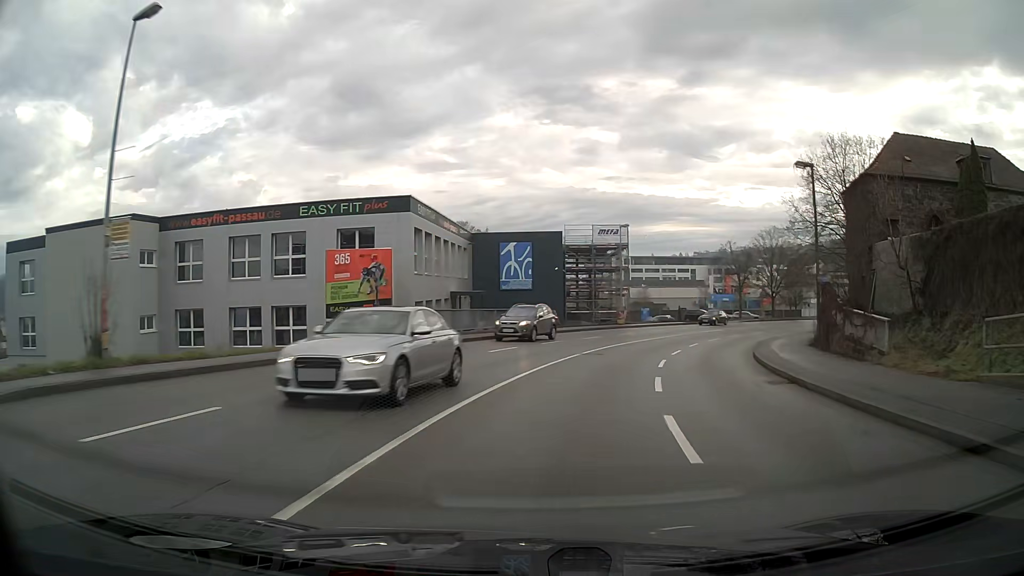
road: tertiary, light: Day
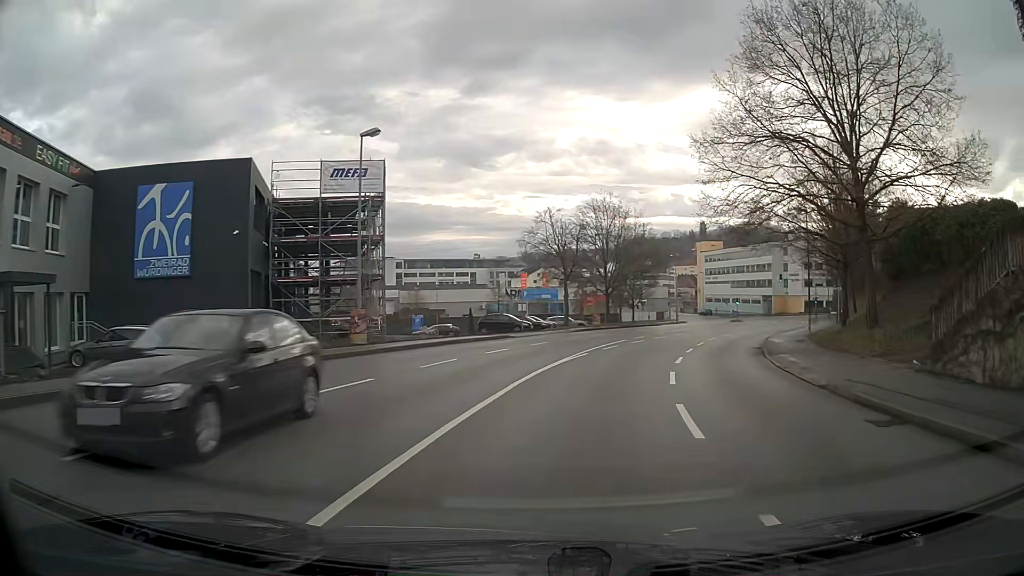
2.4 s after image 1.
(+4.8, +28.7) m; +20°
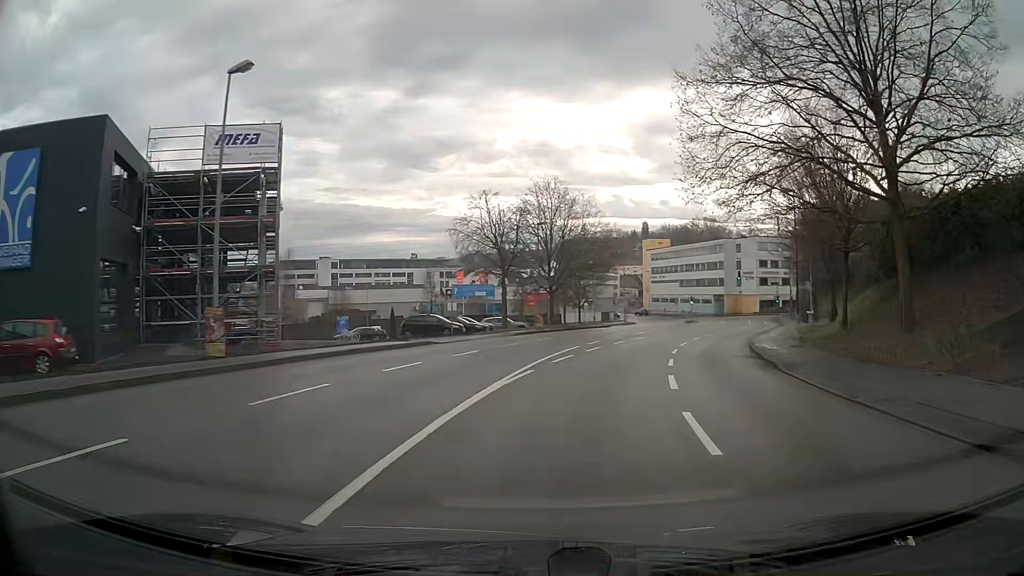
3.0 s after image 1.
(+0.3, +7.3) m; +5°
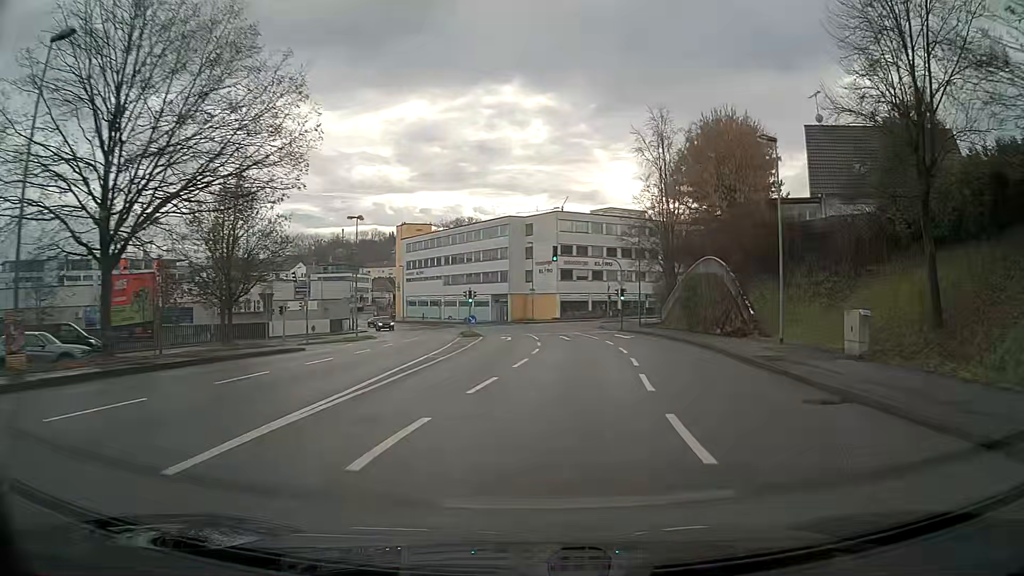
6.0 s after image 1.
(+6.3, +36.2) m; +20°
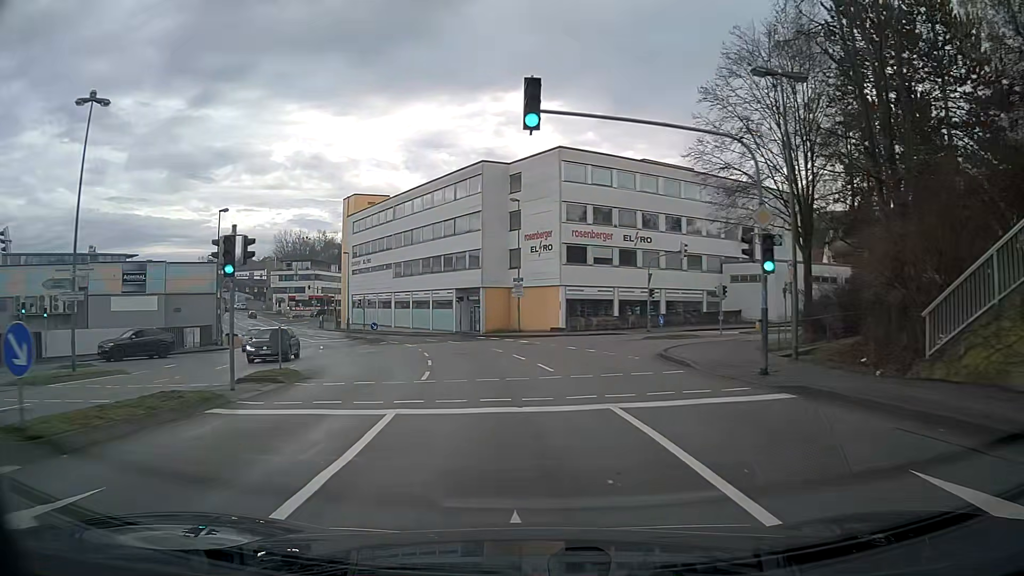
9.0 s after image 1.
(+0.7, +36.1) m; -3°
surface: asphalt
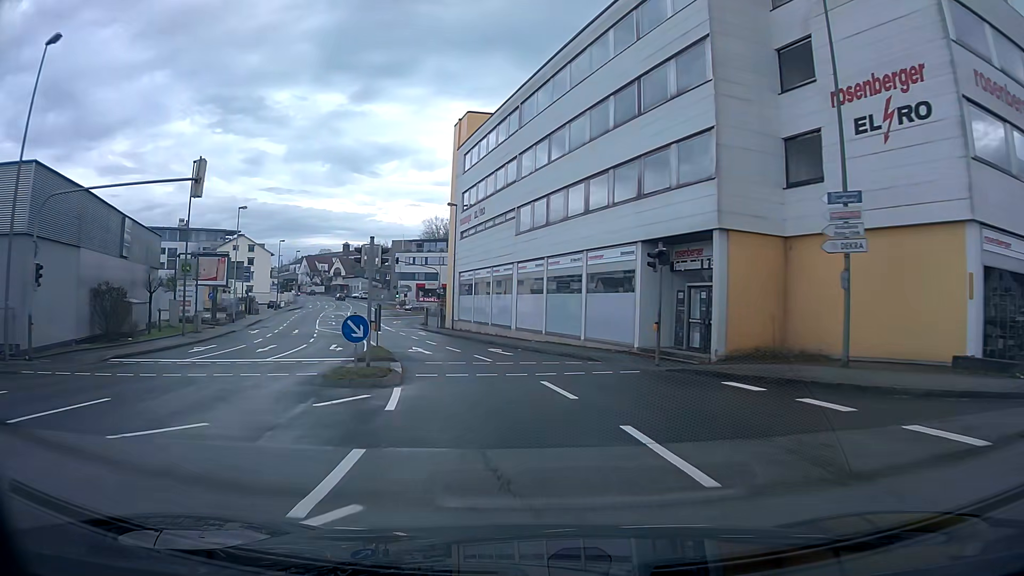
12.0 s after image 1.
(-4.3, +35.4) m; -15°
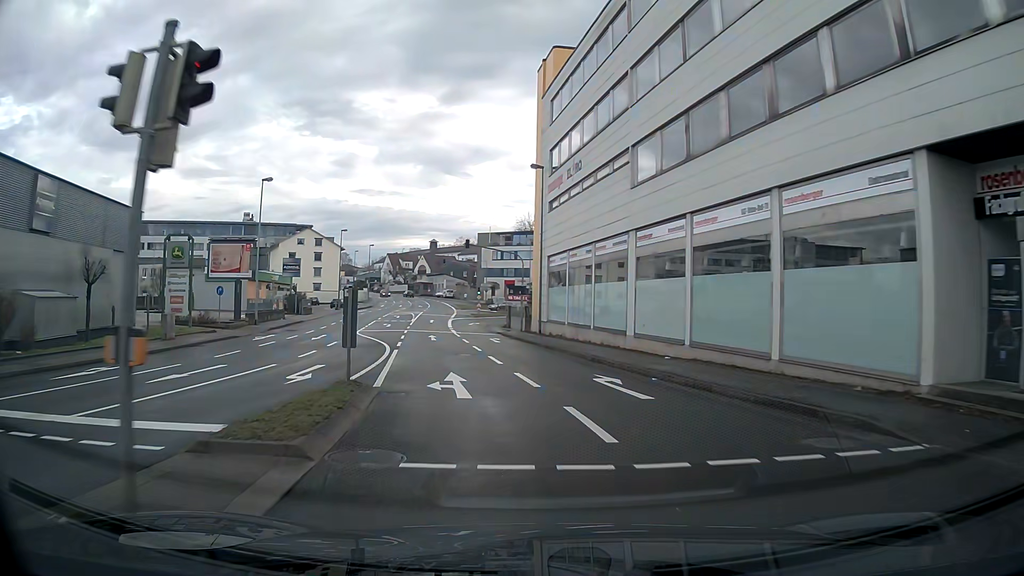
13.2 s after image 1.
(-1.0, +14.1) m; -8°
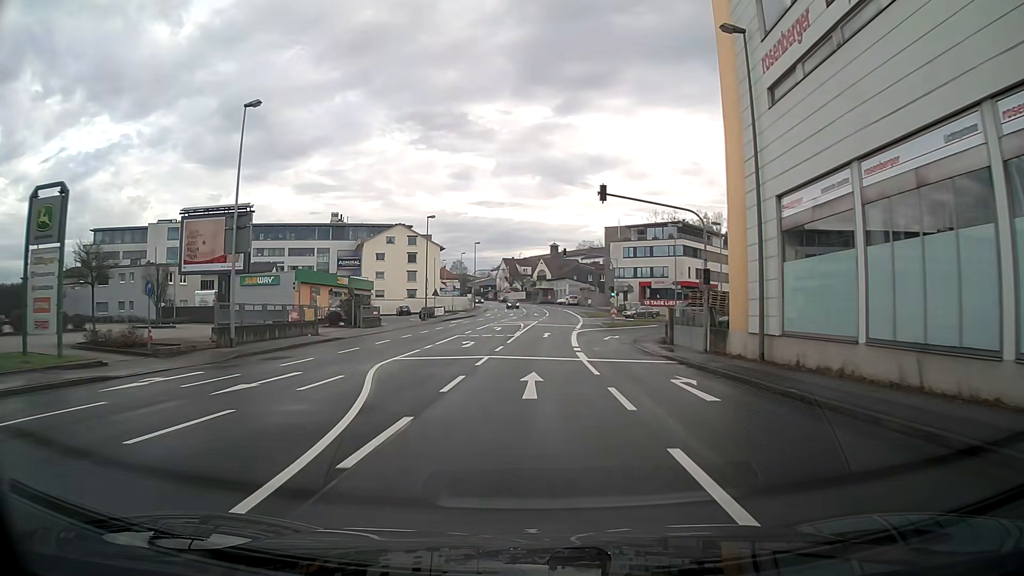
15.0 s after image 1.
(-1.9, +21.1) m; -8°
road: tertiary_link
